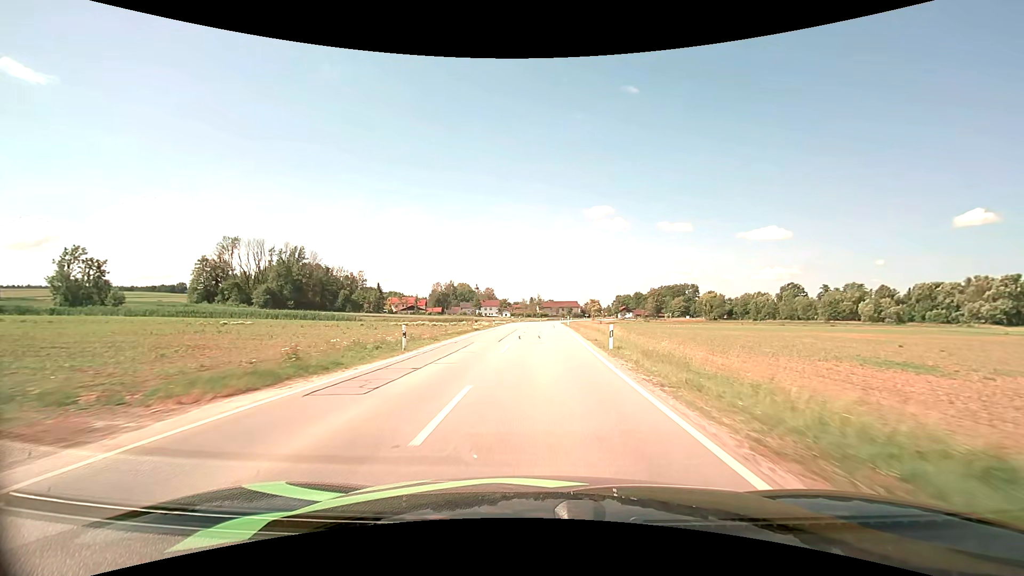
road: secondary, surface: asphalt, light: Day
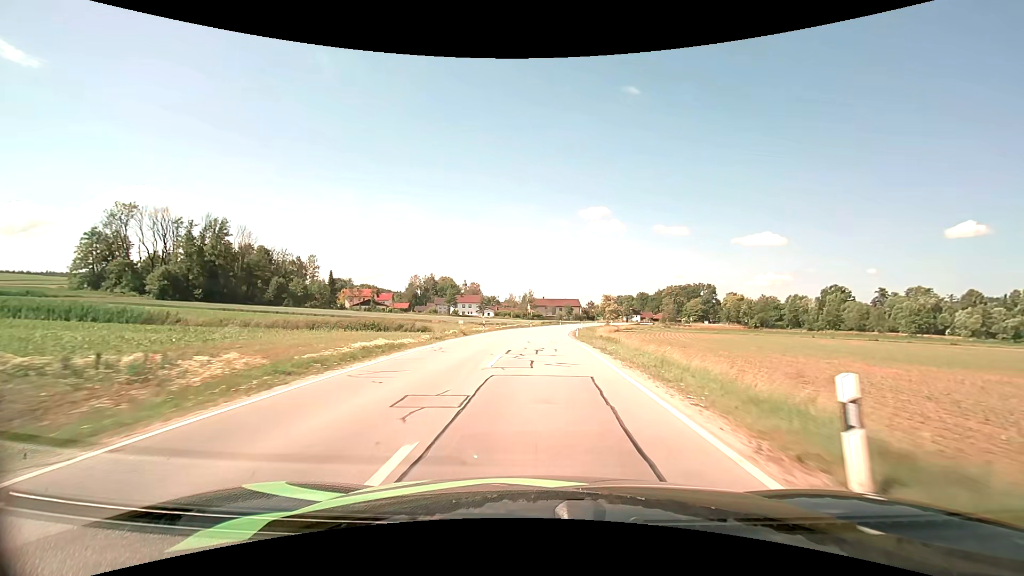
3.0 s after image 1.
(+0.4, +49.3) m; +1°
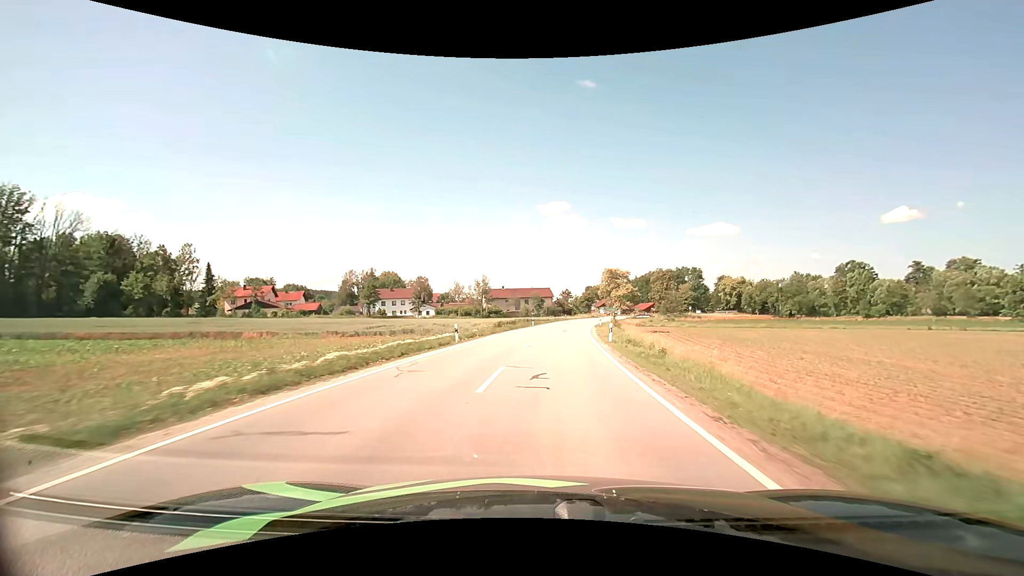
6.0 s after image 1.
(+1.0, +50.1) m; +4°
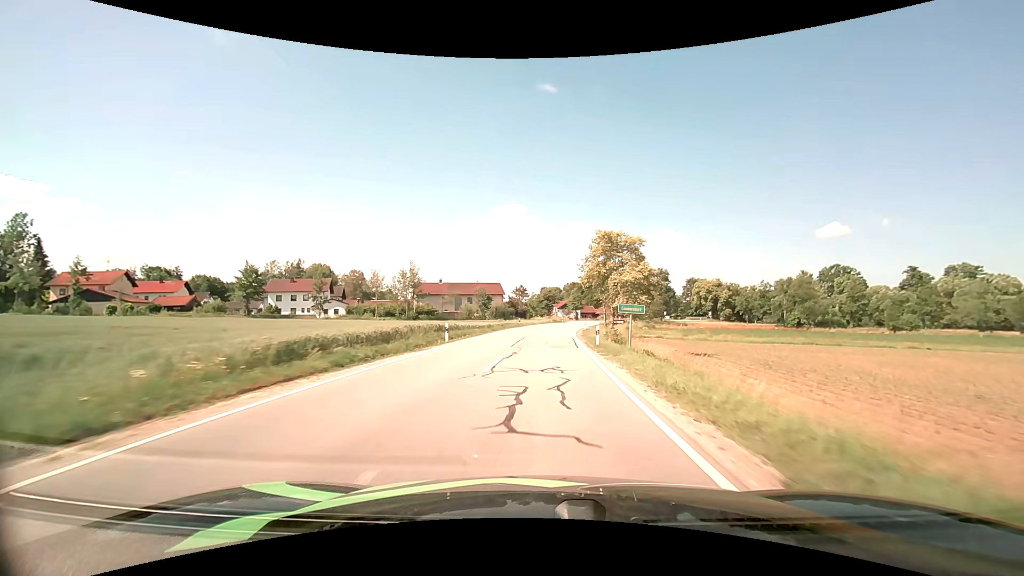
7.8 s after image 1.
(+1.5, +30.9) m; +5°
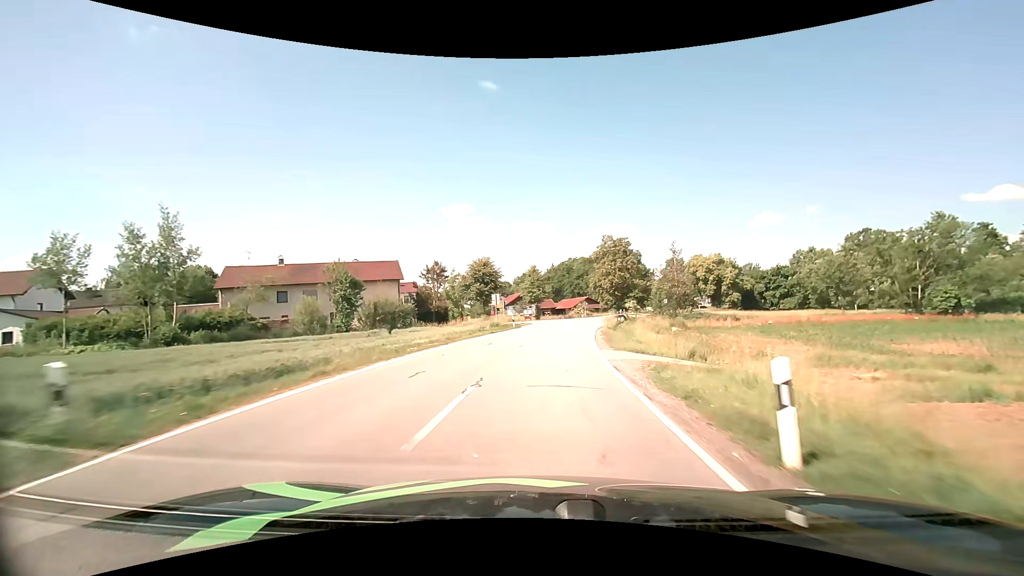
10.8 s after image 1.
(+2.5, +51.6) m; +6°
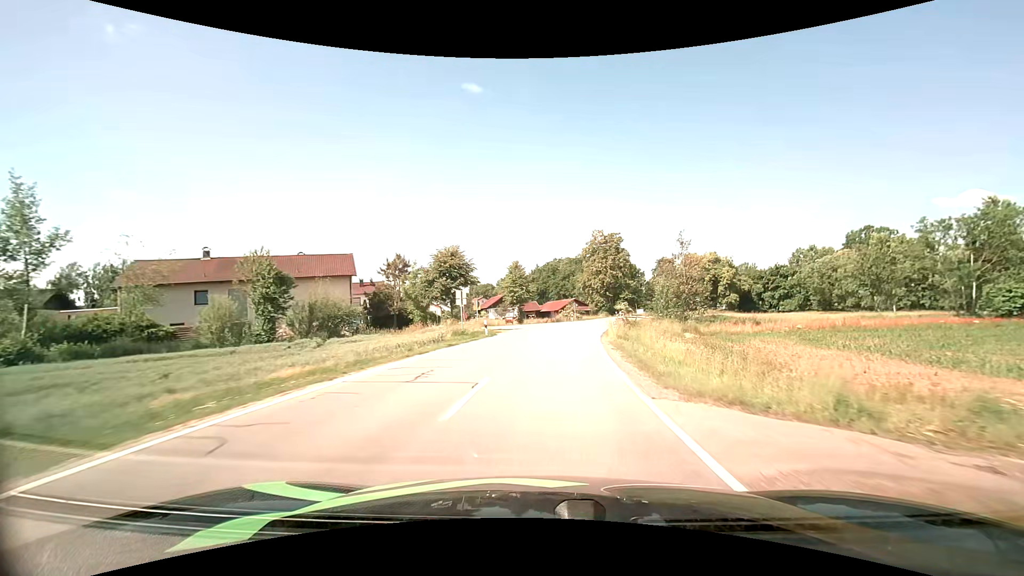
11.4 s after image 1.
(+0.1, +10.3) m; +1°
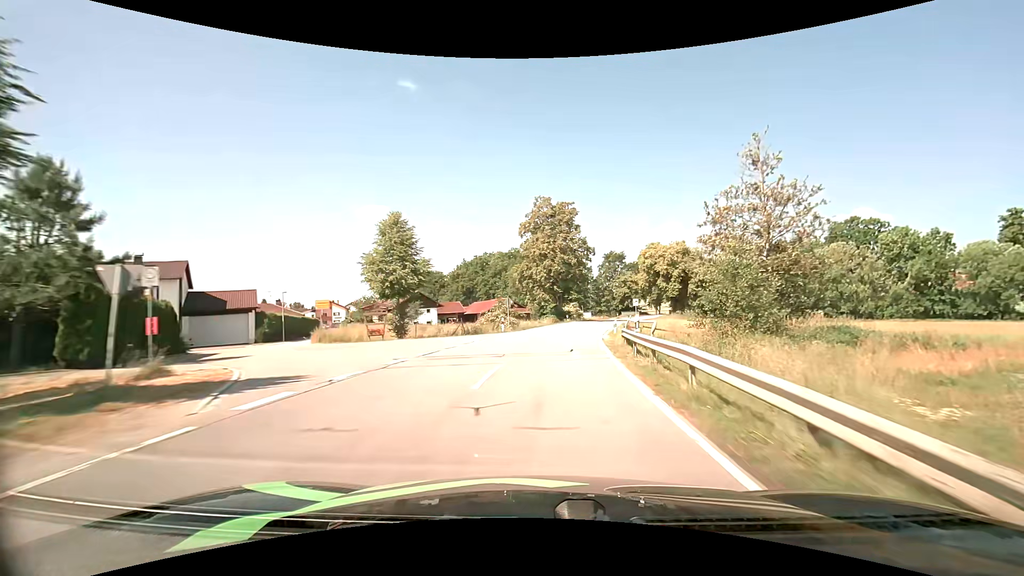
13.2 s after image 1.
(+2.0, +31.2) m; +8°
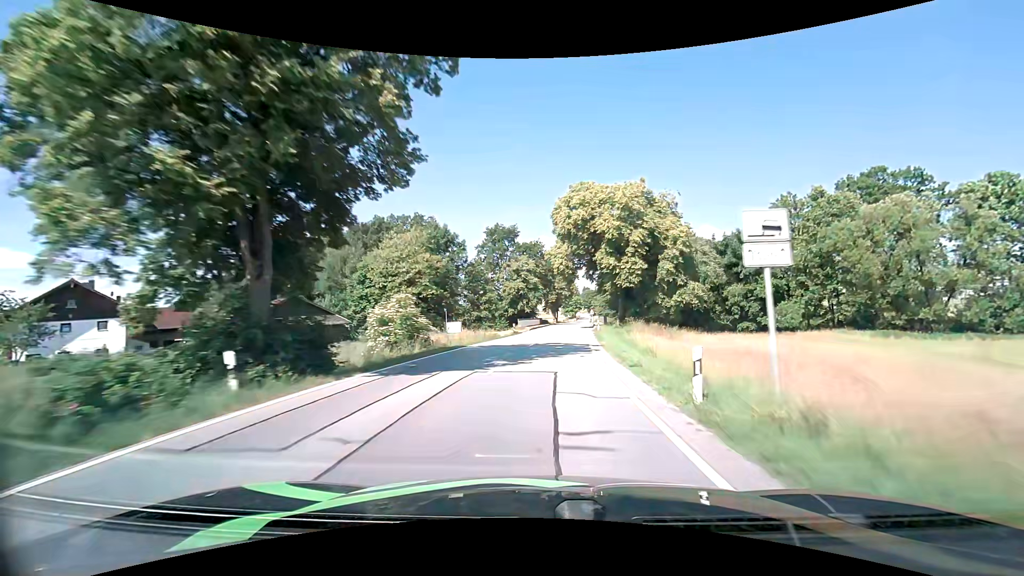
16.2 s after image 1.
(+6.5, +53.7) m; +14°
(0, +10) (+1, +20) (+1, +30) (+2, +40) (+3, +50) (+4, +60) (+5, +70) (+6, +80) (+7, +90) (+8, +100) m
